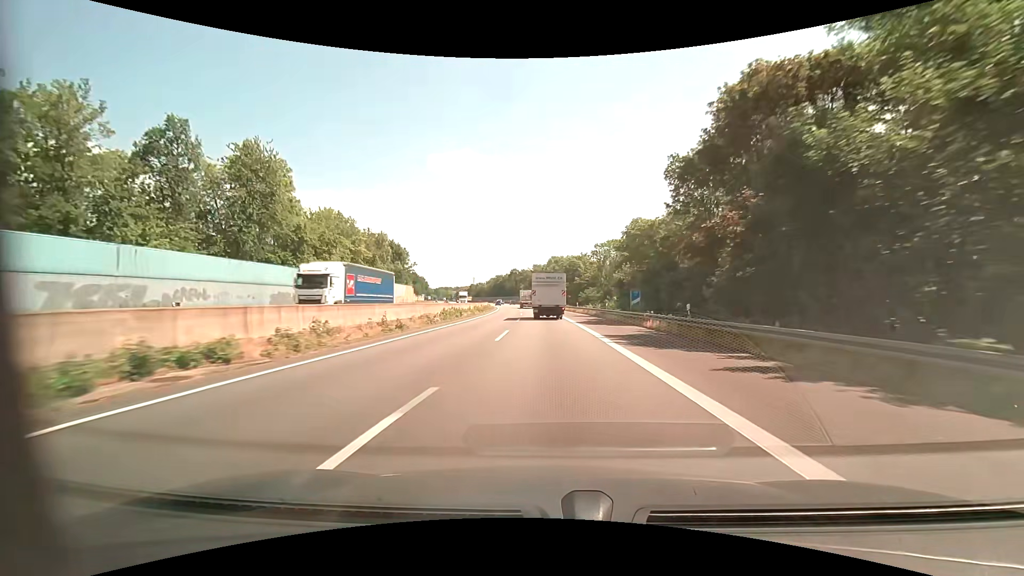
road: motorway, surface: asphalt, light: Day
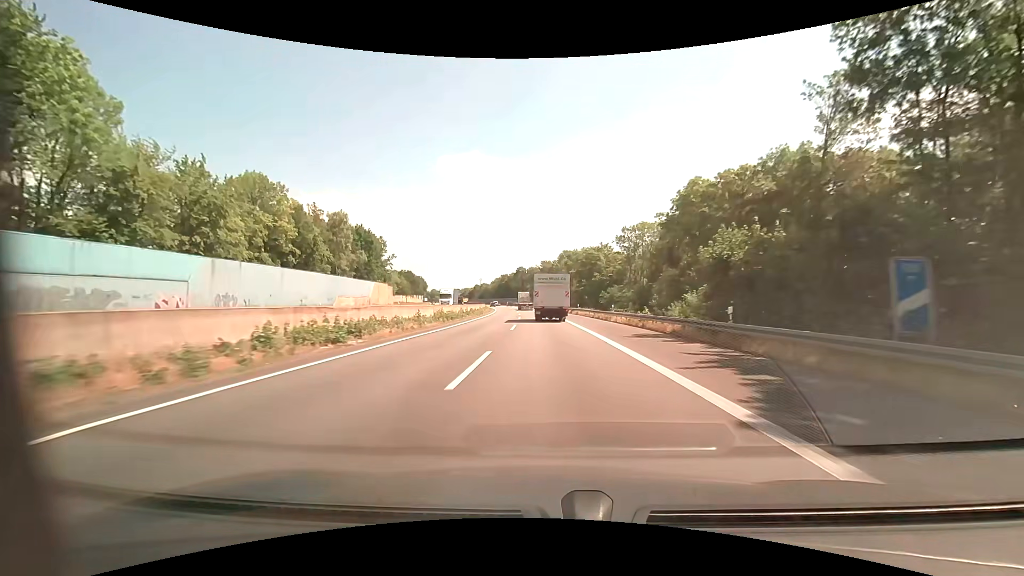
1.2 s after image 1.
(-0.2, +27.6) m; -1°
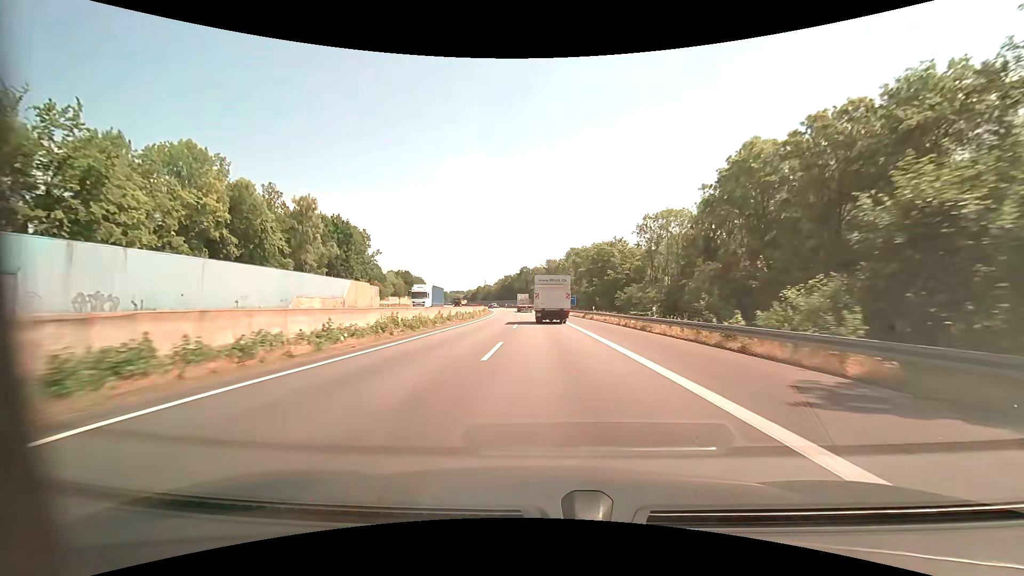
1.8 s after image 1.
(-0.1, +13.6) m; -1°
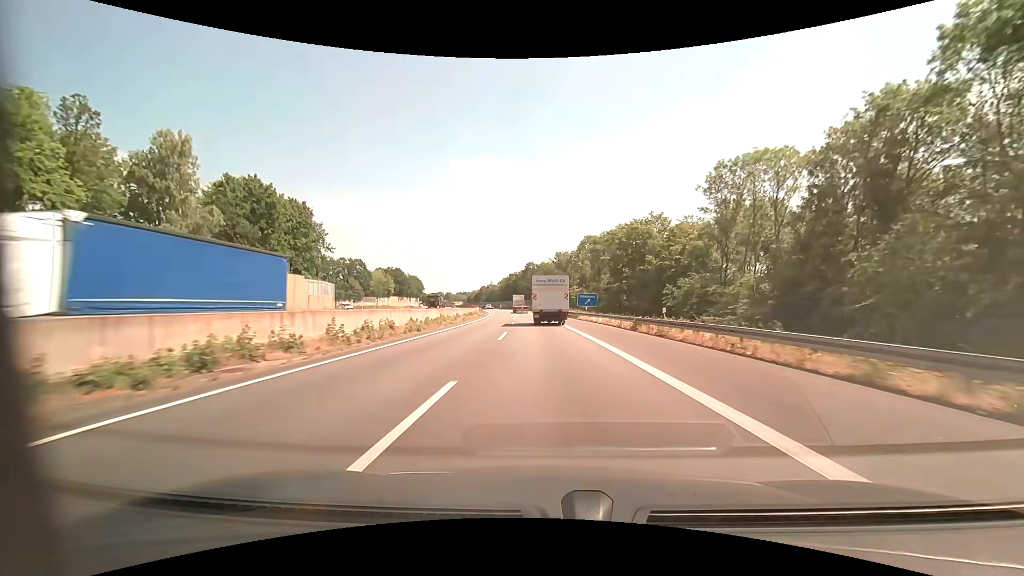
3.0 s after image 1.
(-0.2, +27.4) m; -1°
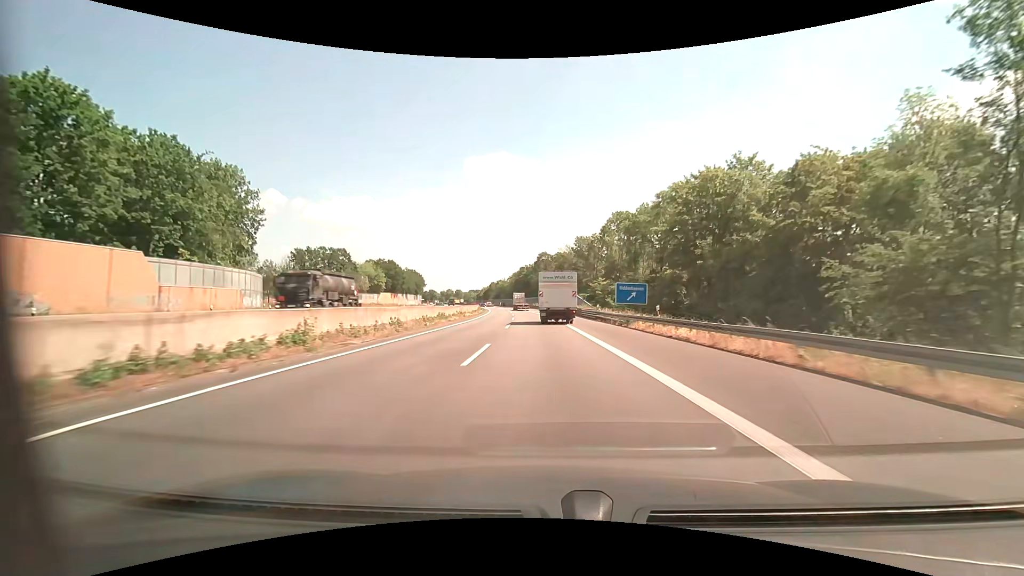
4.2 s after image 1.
(-0.3, +27.6) m; -1°
